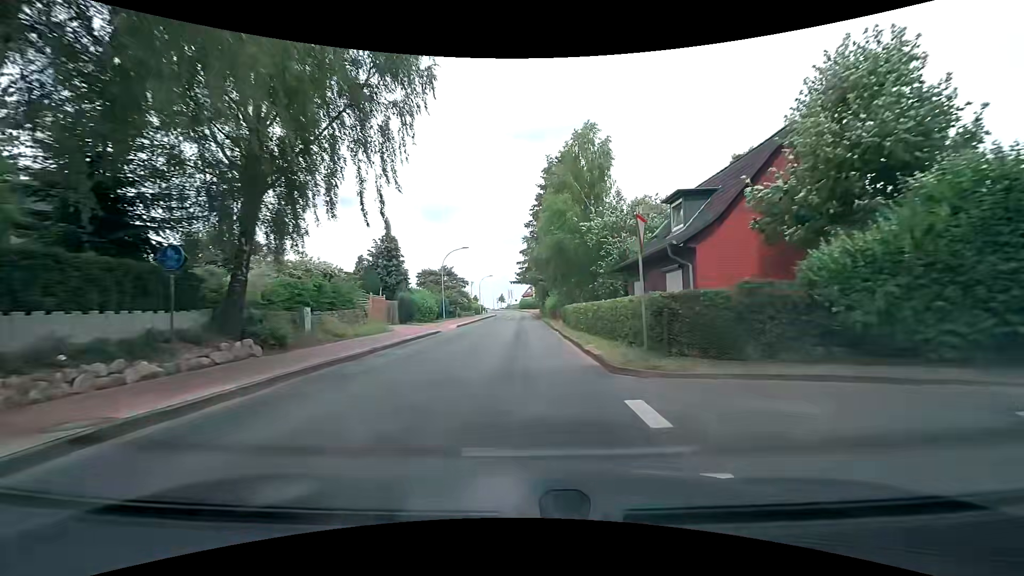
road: tertiary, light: Day
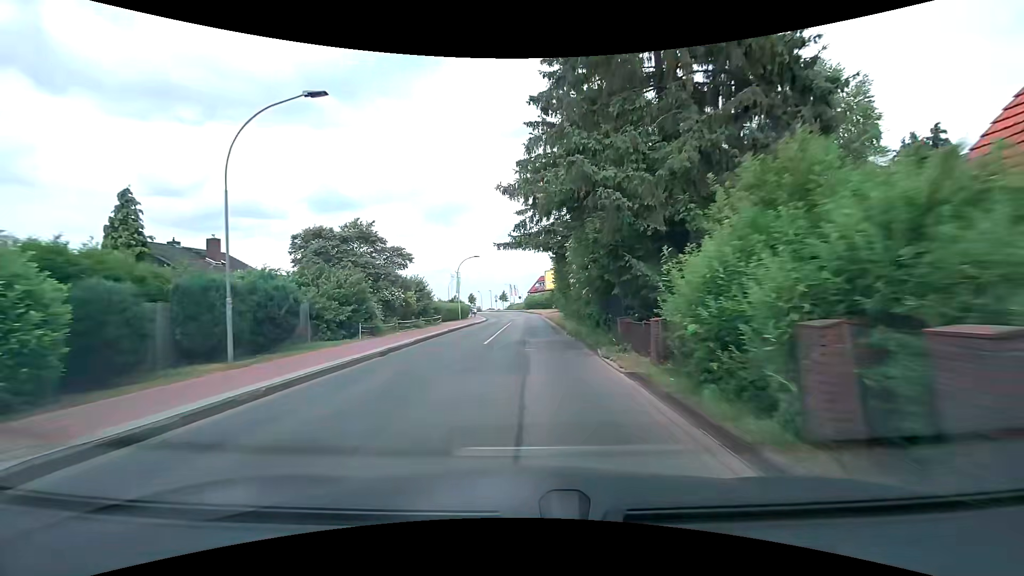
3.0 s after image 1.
(-1.0, +37.9) m; -2°
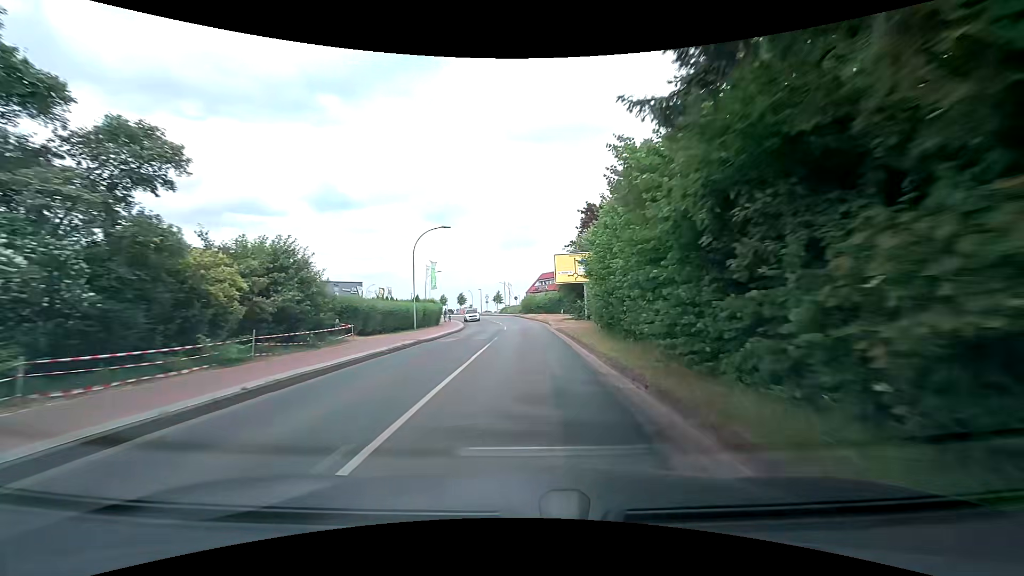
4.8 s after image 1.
(-0.1, +22.9) m; -1°
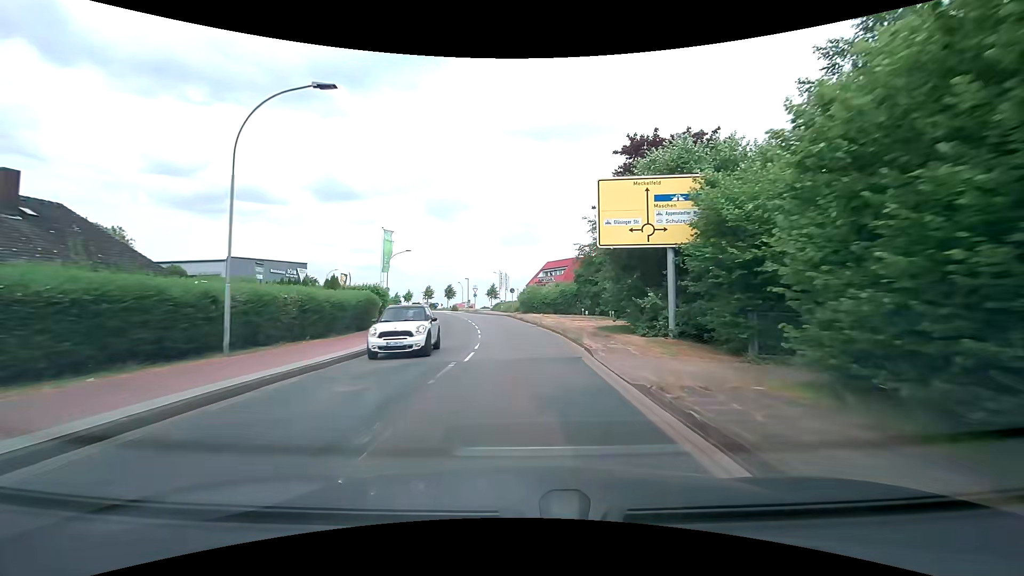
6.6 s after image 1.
(+0.3, +22.8) m; +1°
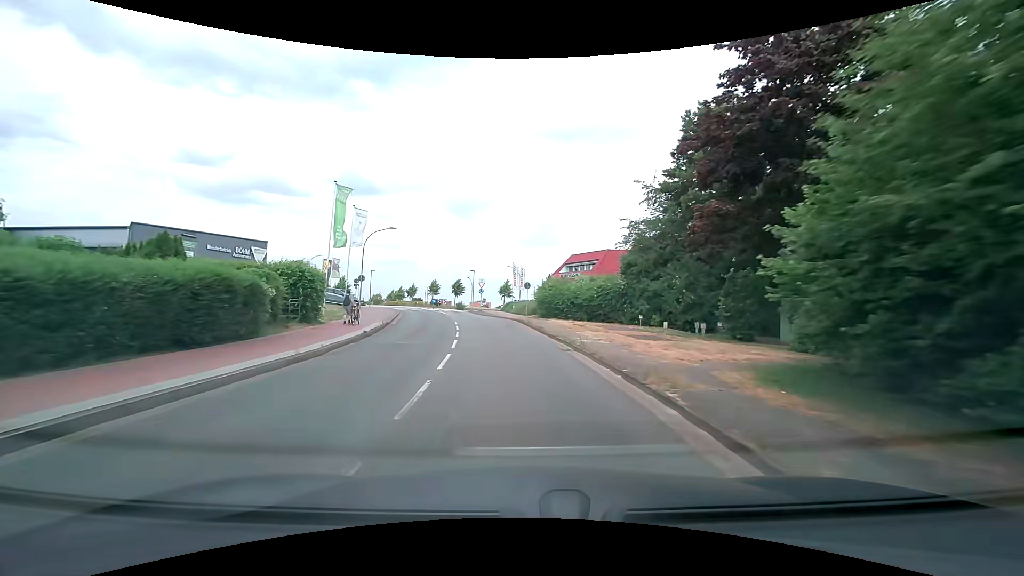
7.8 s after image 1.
(-0.2, +15.2) m; -2°
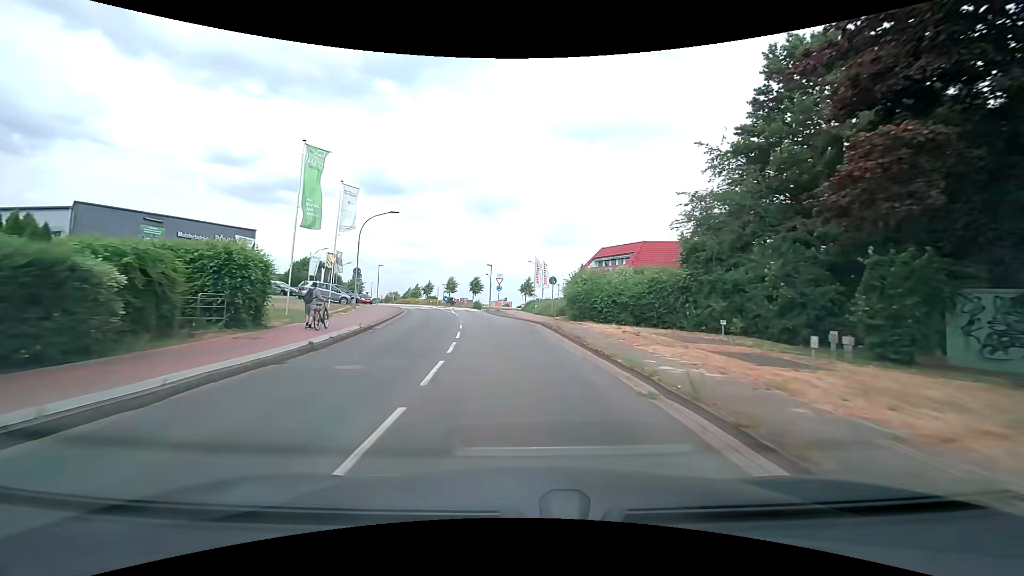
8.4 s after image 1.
(-0.1, +7.3) m; -2°
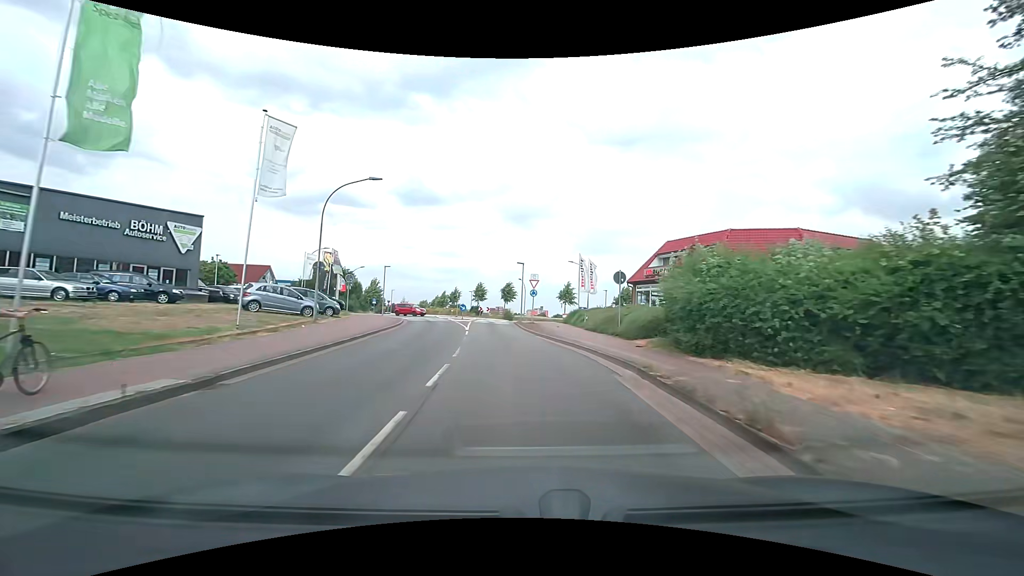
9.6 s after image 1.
(-0.5, +13.5) m; -4°
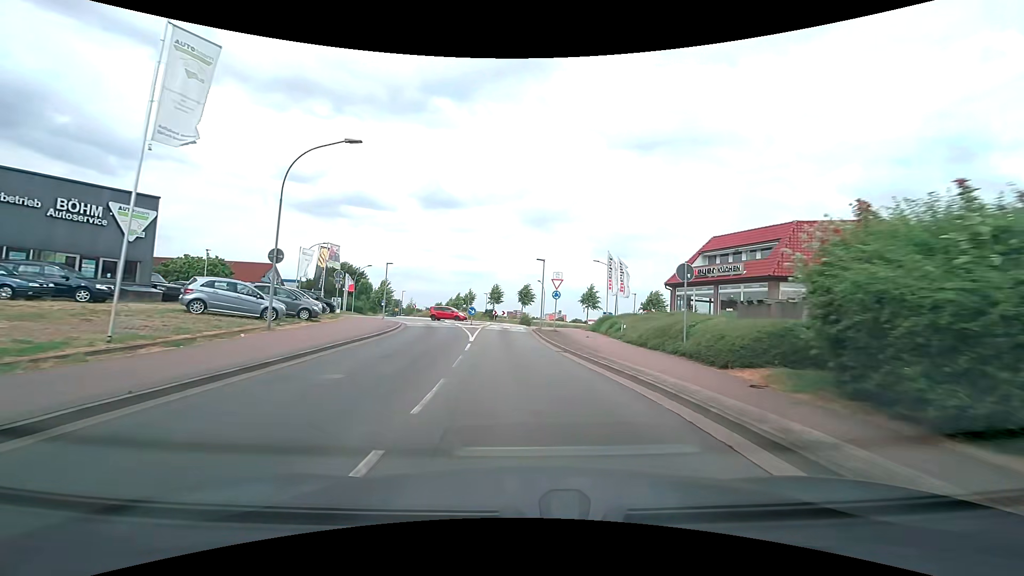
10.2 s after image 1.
(-0.1, +6.5) m; -2°
(0, +10) (-1, +20) (-1, +30) (-2, +40) (-1, +50) (+4, +58) (+7, +68) (+3, +77) (-4, +83) (-11, +90) m
